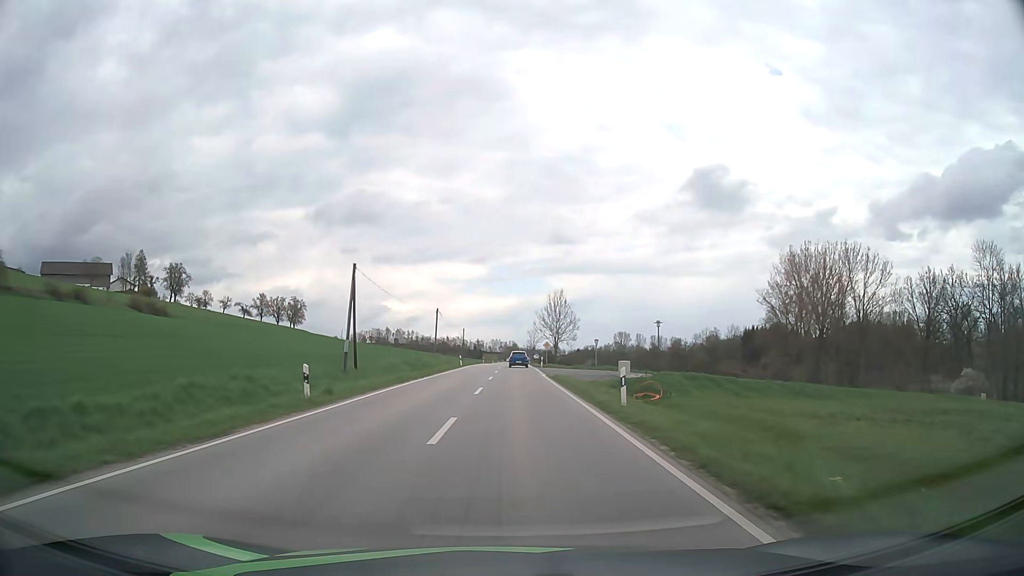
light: Day
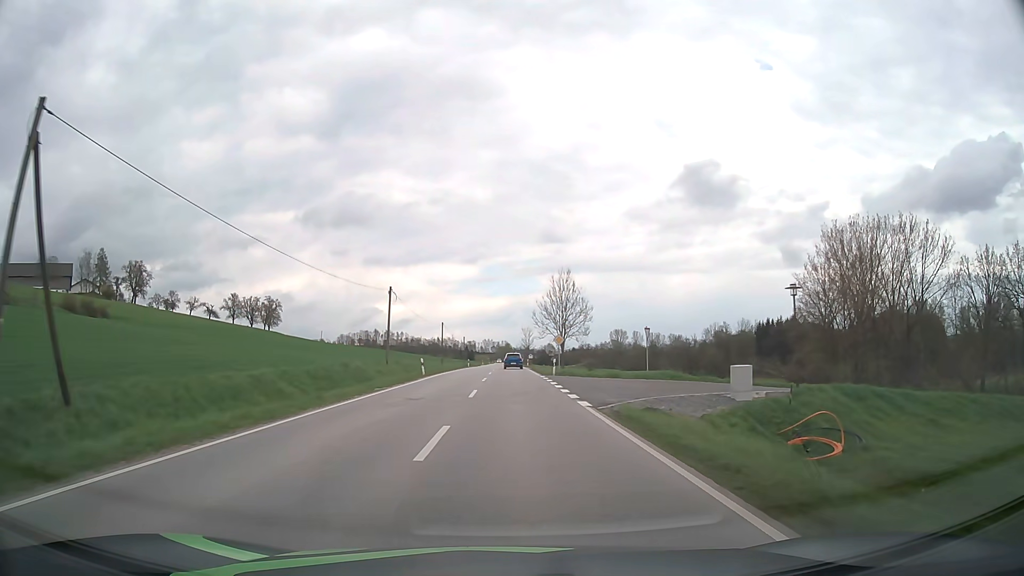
(+0.1, +26.2) m; +1°
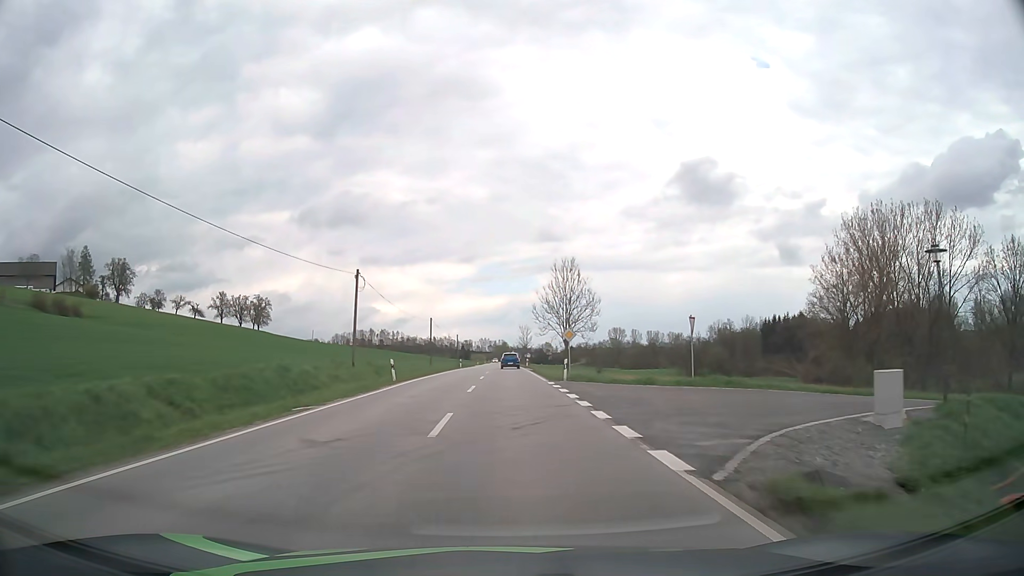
(0.0, +10.0) m; 0°
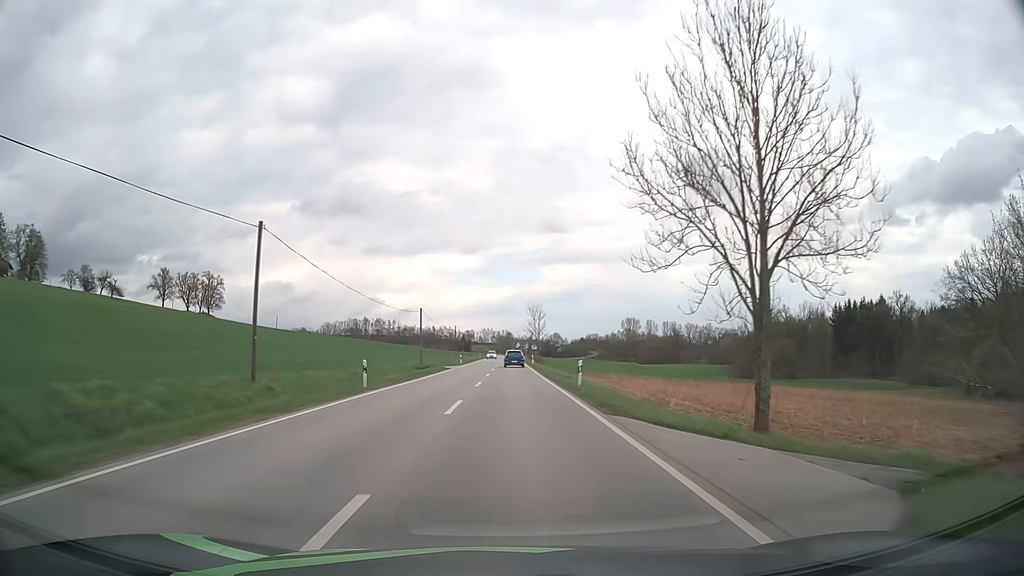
(0.0, +57.2) m; 0°
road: secondary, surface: asphalt
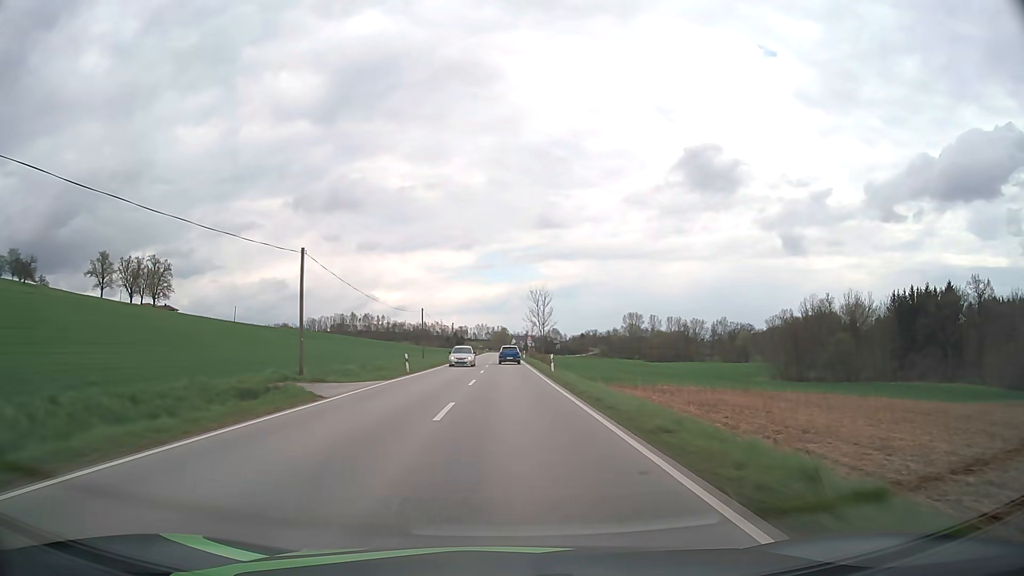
(0.0, +38.2) m; 0°
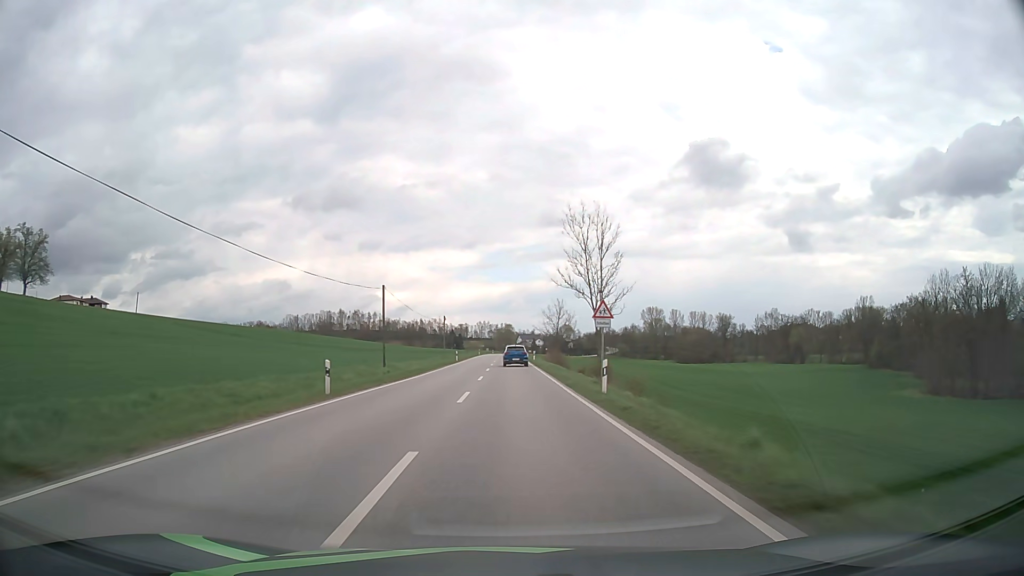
(-0.4, +68.3) m; 0°
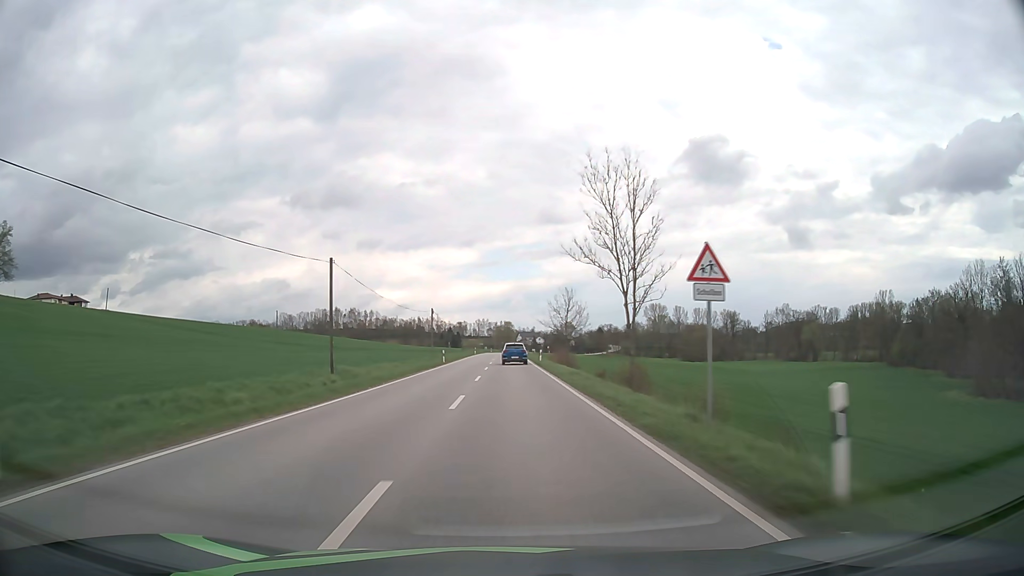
(0.0, +14.0) m; 0°
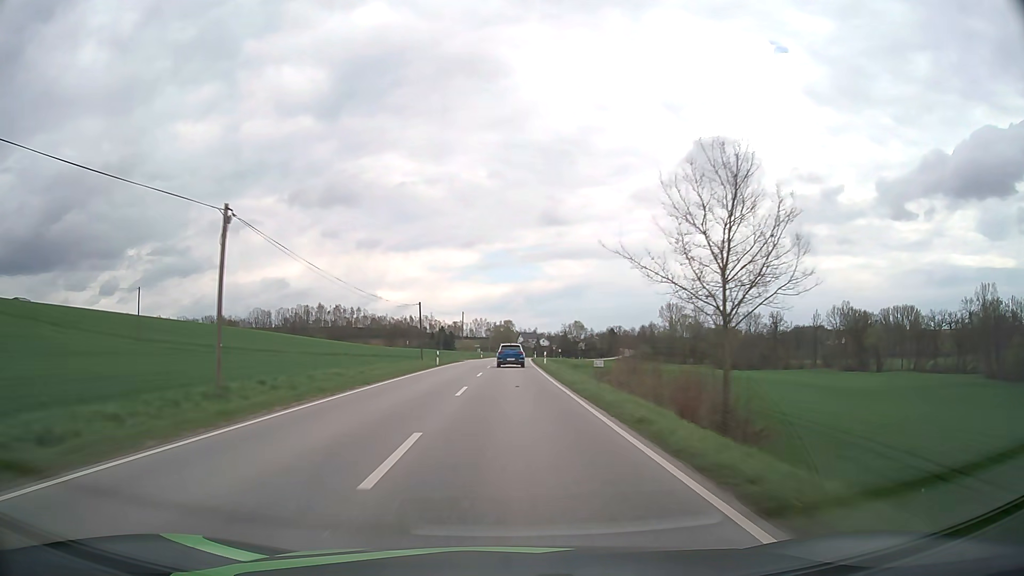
(0.0, +56.5) m; 0°
(0, +10) (0, +20) (0, +30) (0, +40) (0, +50) (0, +60) (0, +70) (+1, +80) (+1, +90) (+1, +100) m
